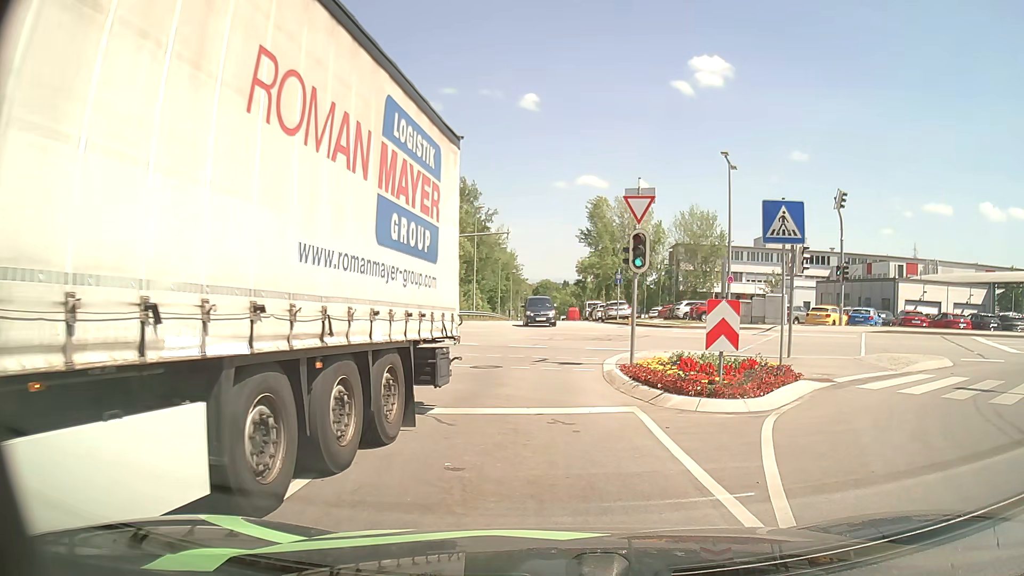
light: Day
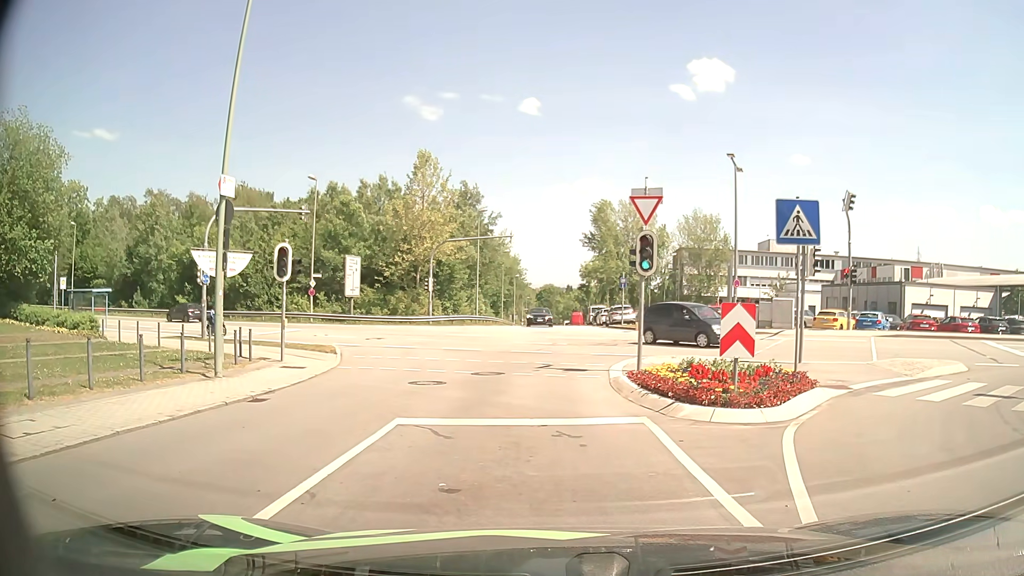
(0.0, +0.7) m; 0°
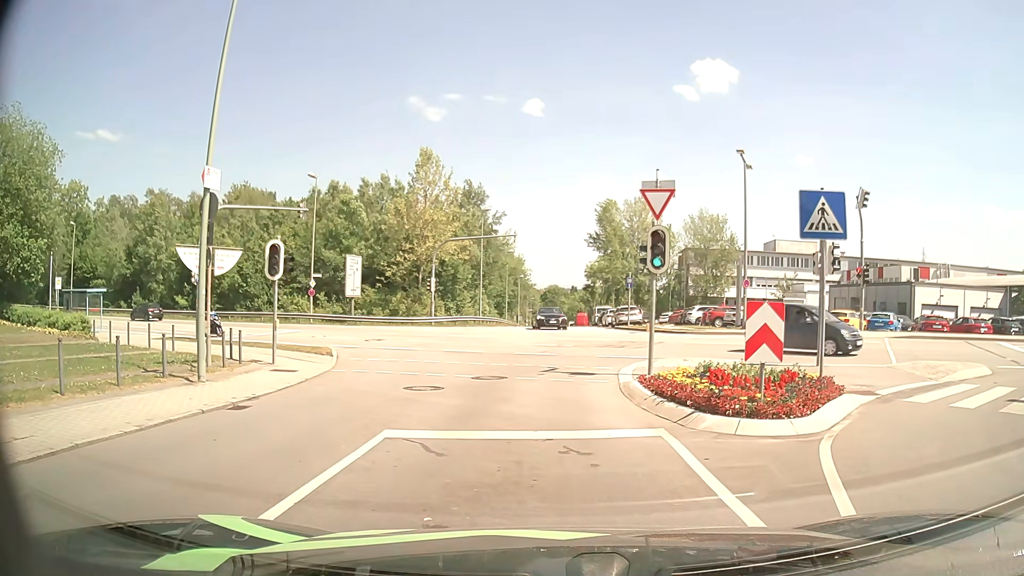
(0.0, +1.1) m; 0°
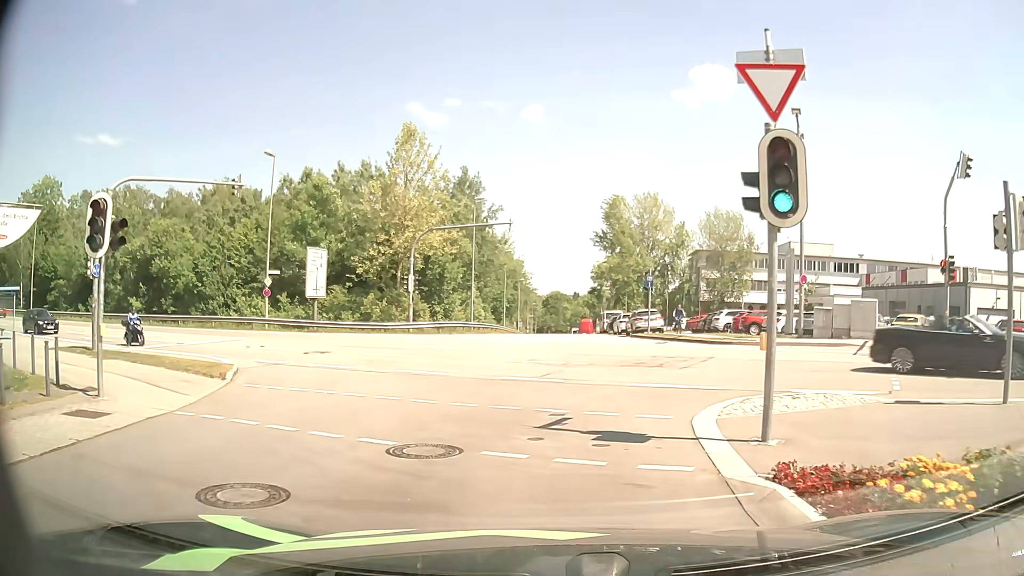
(0.0, +8.4) m; 0°
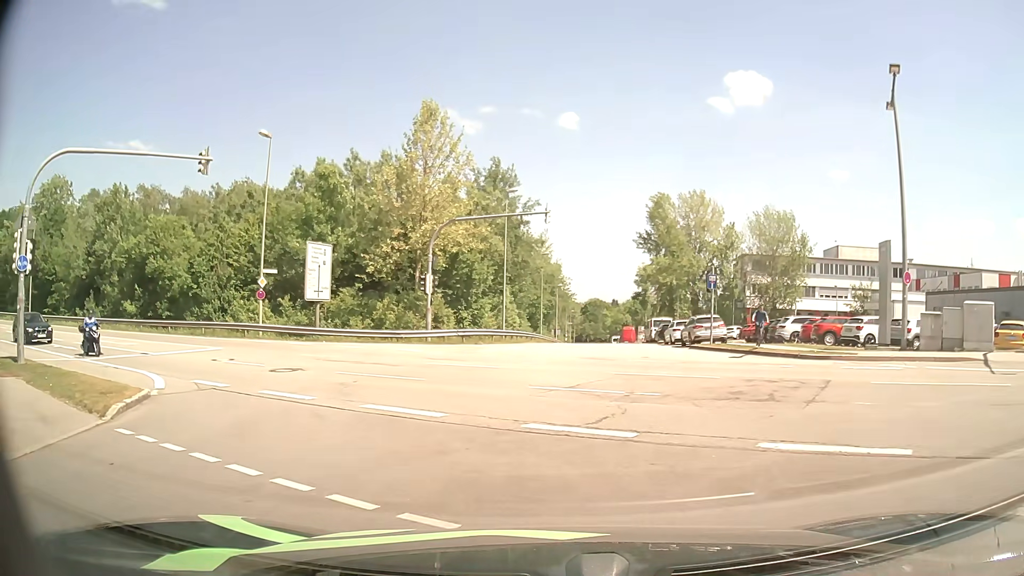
(-0.2, +6.0) m; -4°
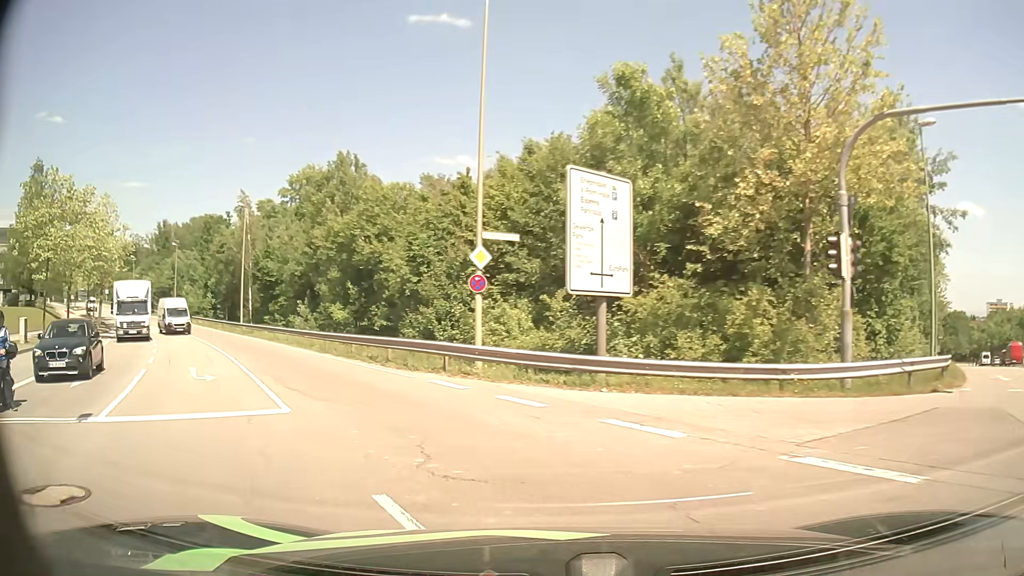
(-3.5, +17.9) m; -30°
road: secondary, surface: asphalt
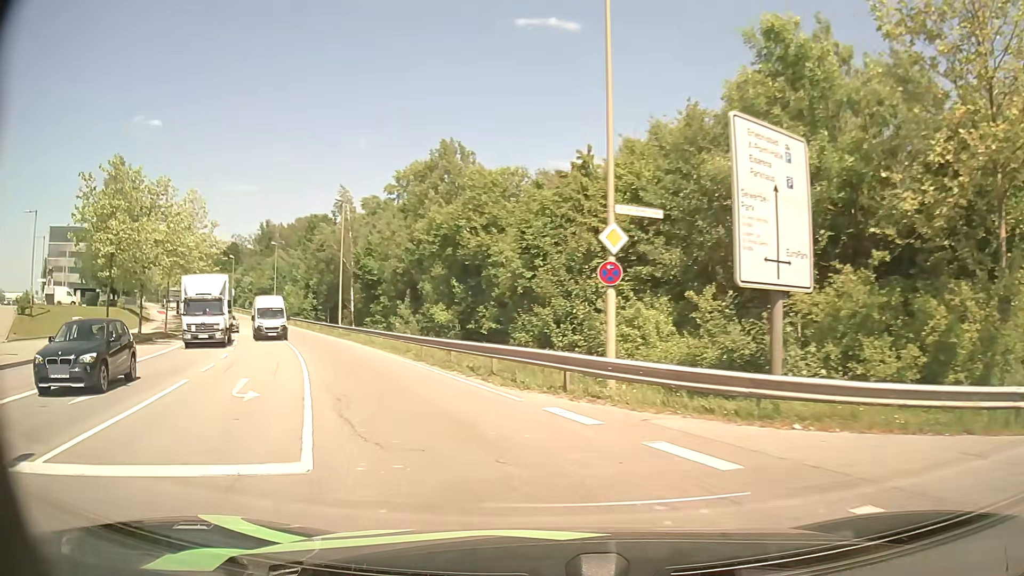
(-0.4, +4.1) m; -10°
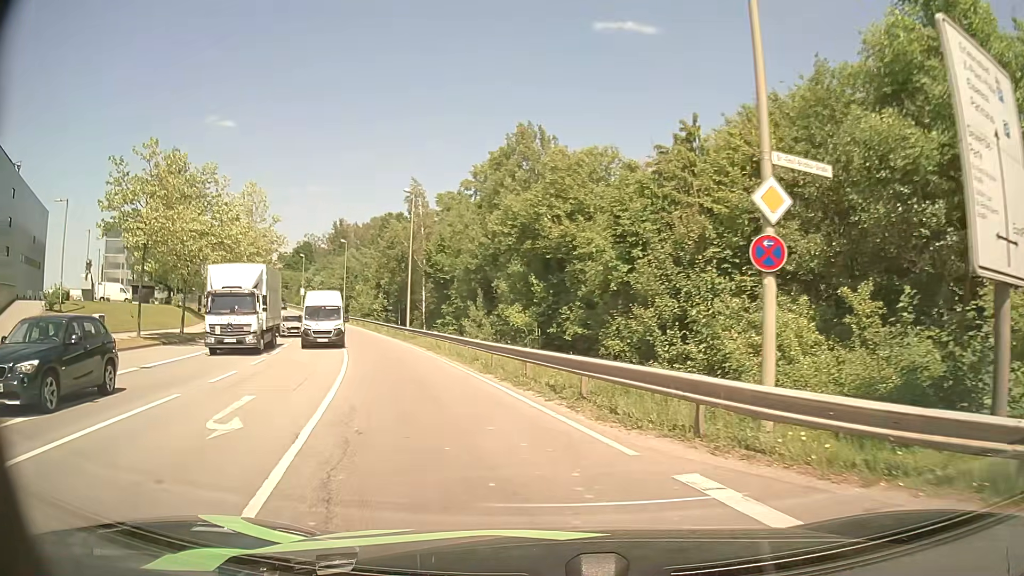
(-0.3, +4.3) m; -7°
